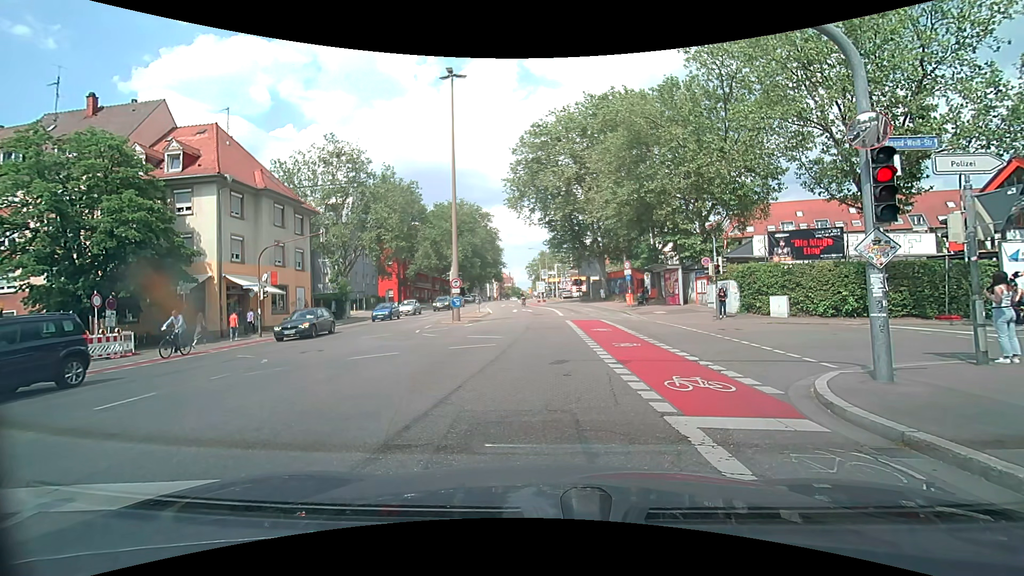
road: secondary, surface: asphalt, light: Day
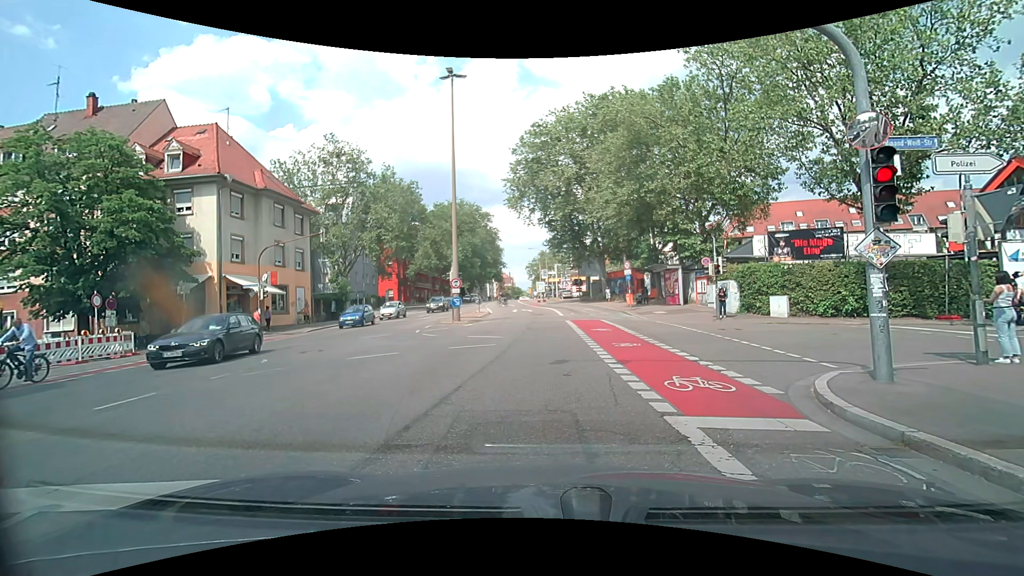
(0.0, 0.0) m; 0°
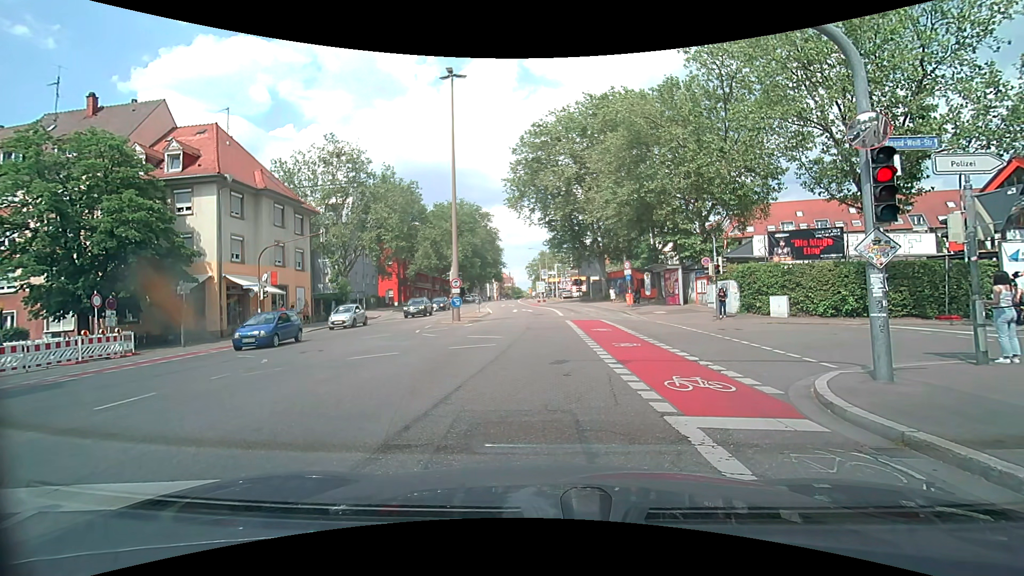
(0.0, 0.0) m; 0°
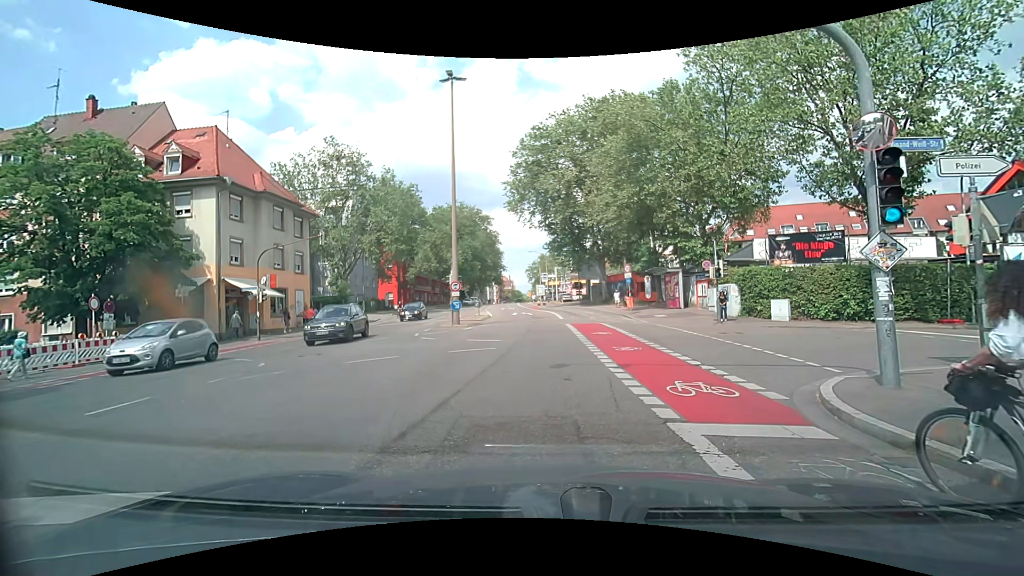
(0.0, +0.1) m; 0°
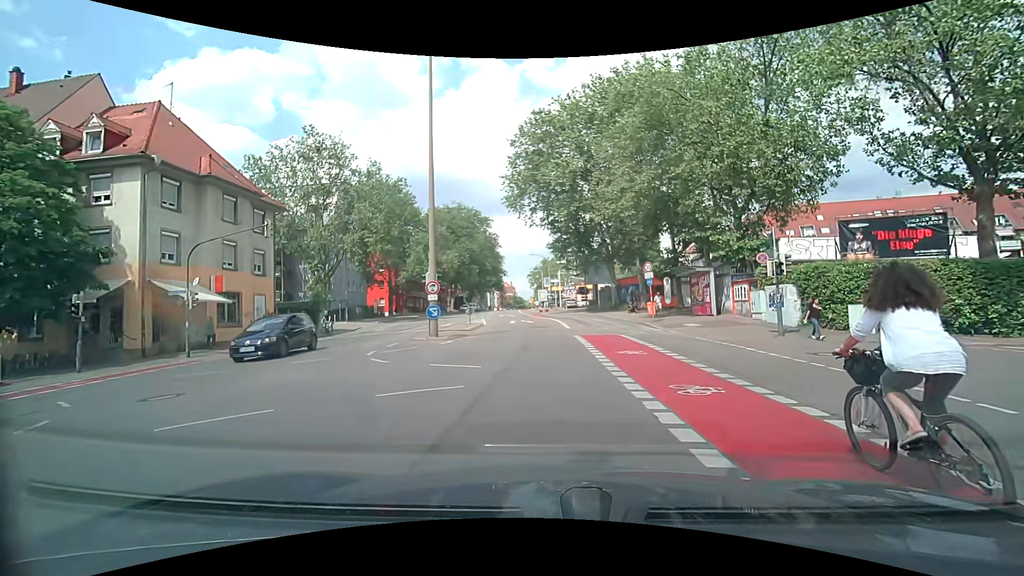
(+0.2, +6.6) m; +2°
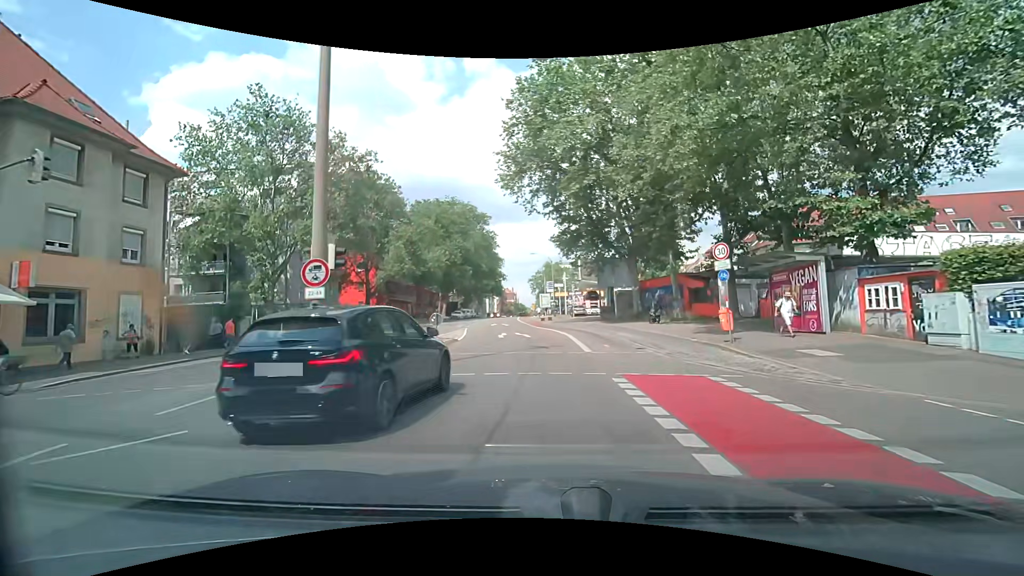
(-0.2, +11.7) m; -1°
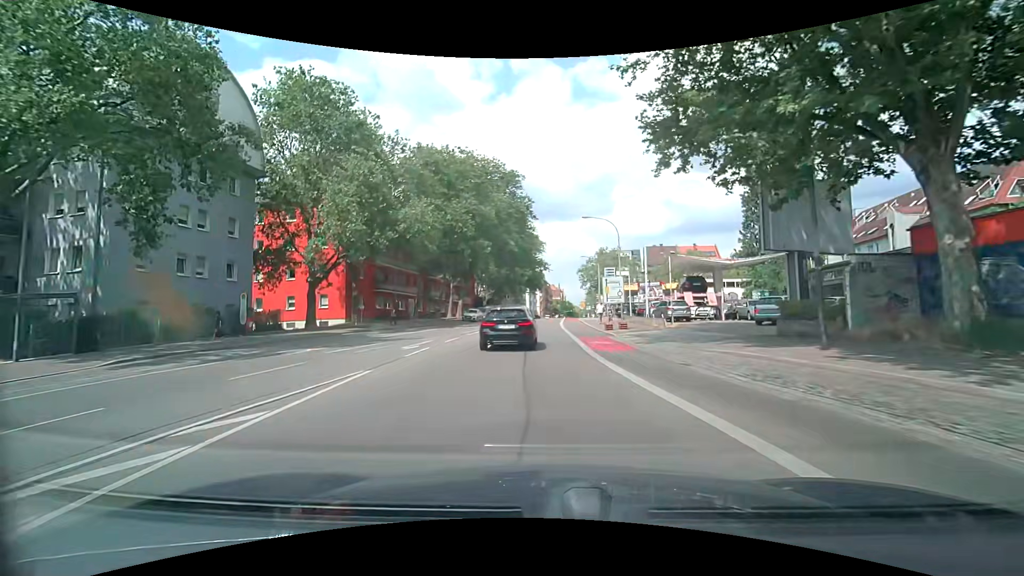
(-0.8, +28.6) m; -6°
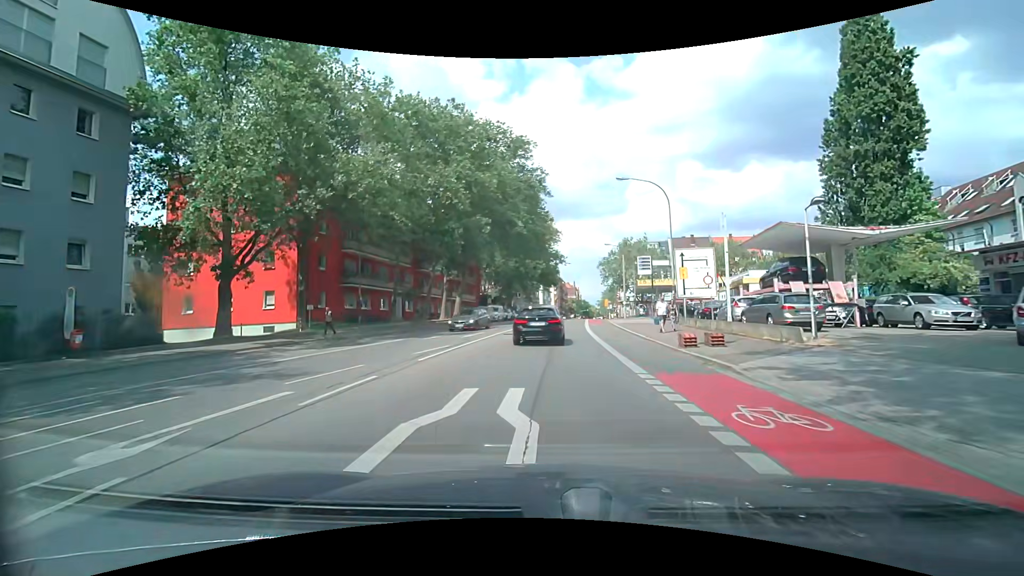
(-0.1, +13.3) m; -1°
(0, +10) (0, +20) (+1, +30) (+1, +40) (+2, +50) (+3, +60) (+4, +70) (+5, +80) (+6, +90) (+7, +100) m
